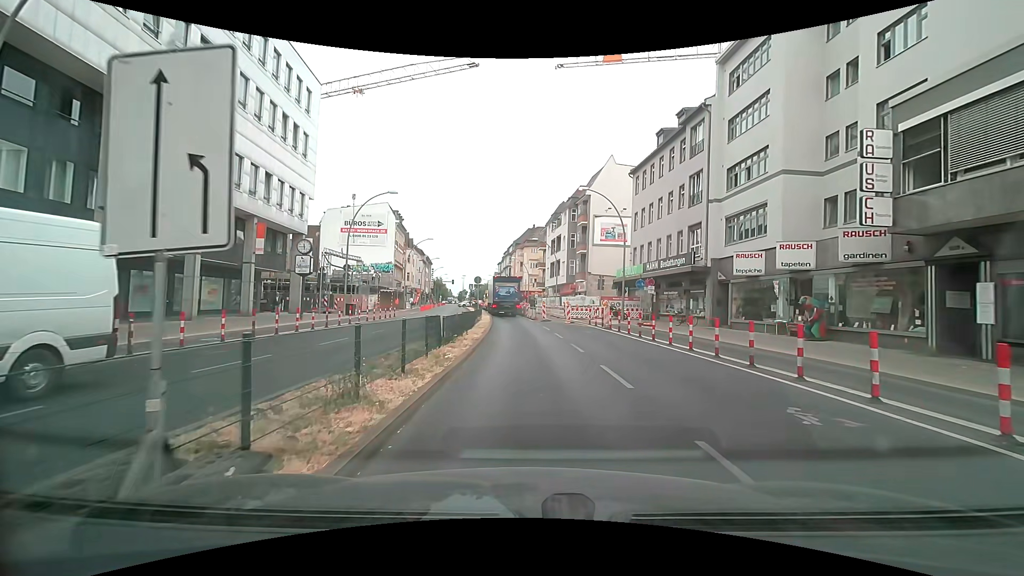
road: primary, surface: asphalt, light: Day
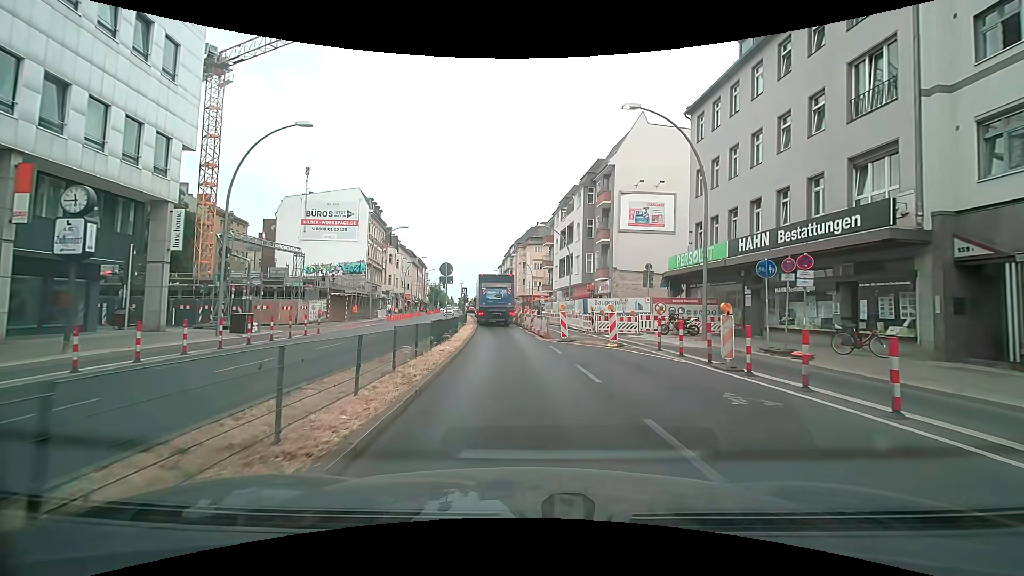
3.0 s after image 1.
(+0.1, +16.9) m; +1°
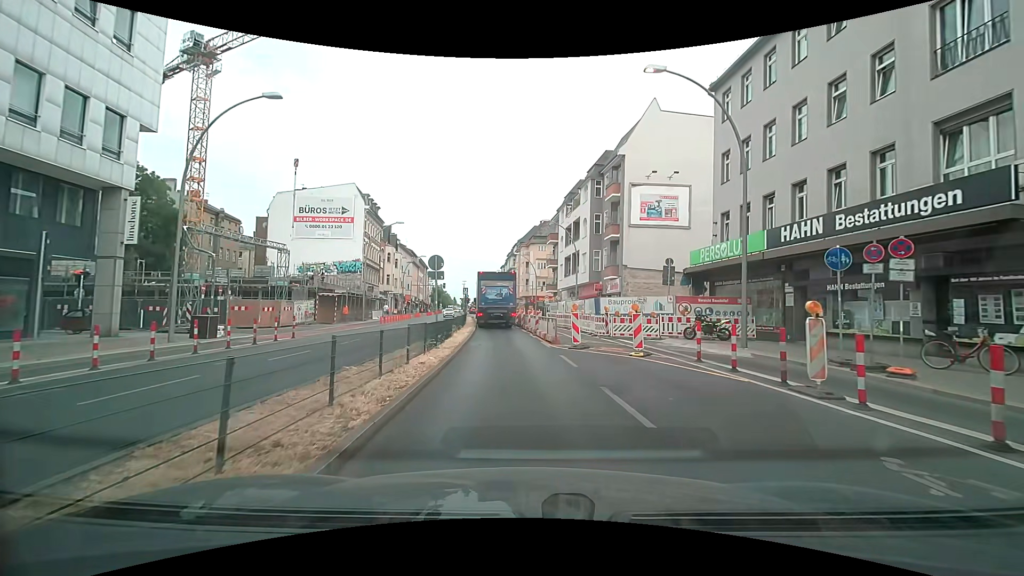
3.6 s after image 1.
(-0.1, +3.4) m; 0°
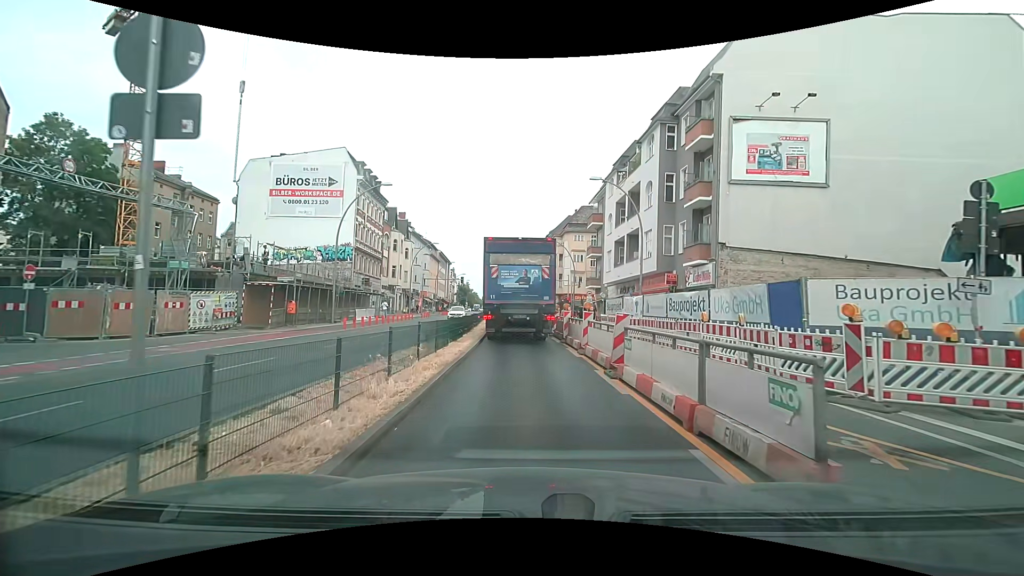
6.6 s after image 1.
(-0.6, +15.7) m; -4°
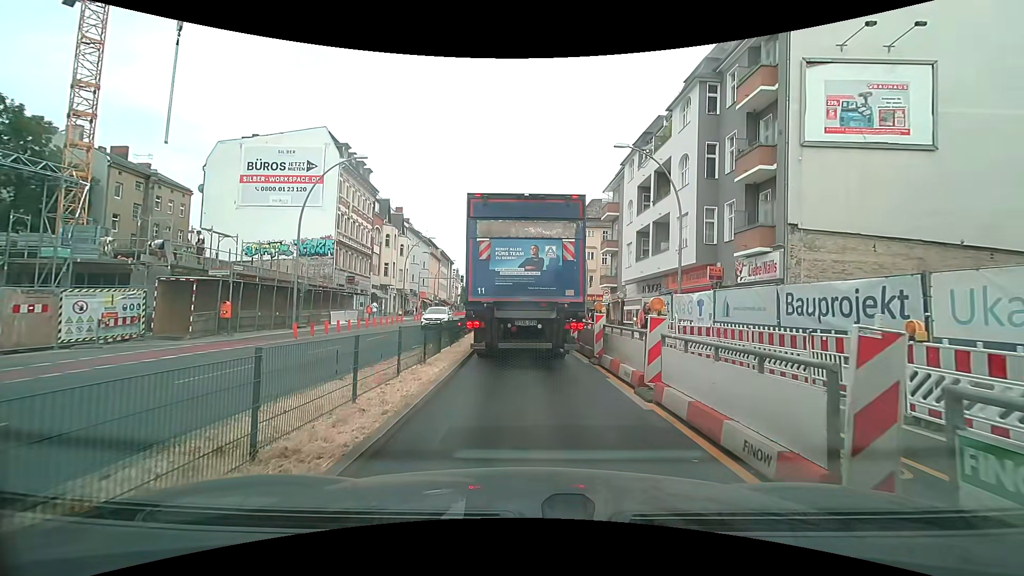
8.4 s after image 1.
(0.0, +6.9) m; +1°
